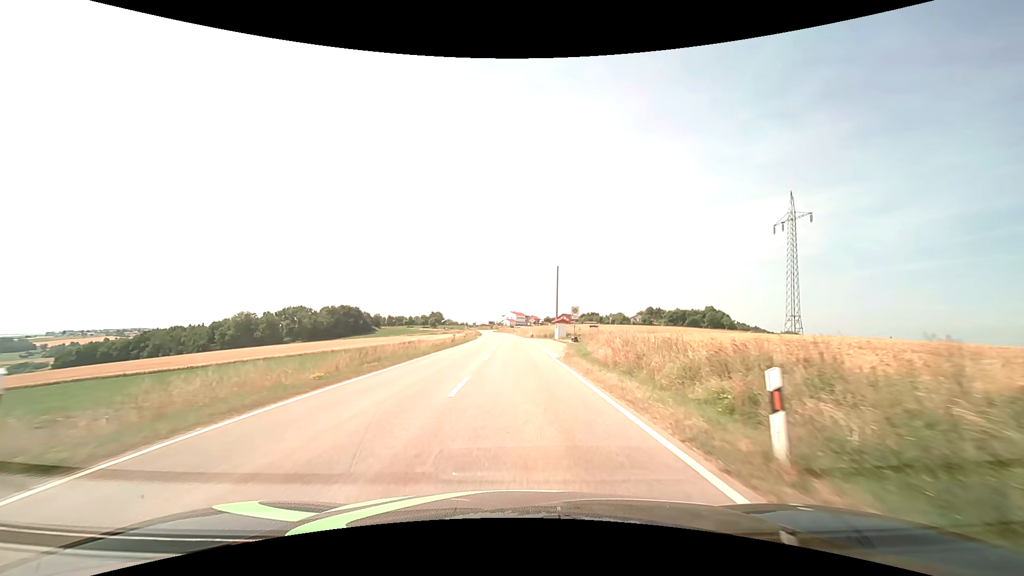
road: tertiary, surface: asphalt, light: Day
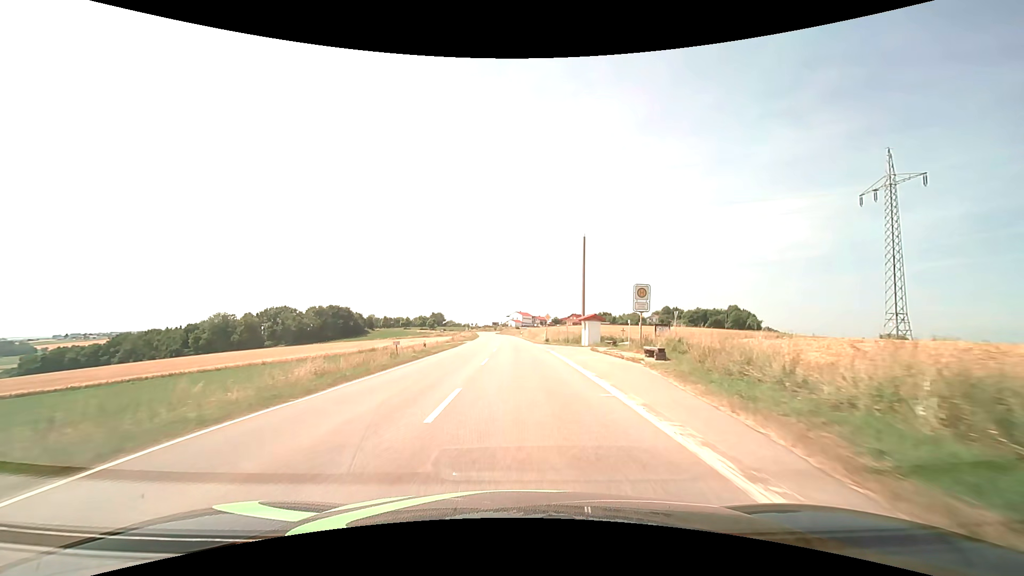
(-0.2, +26.6) m; -1°
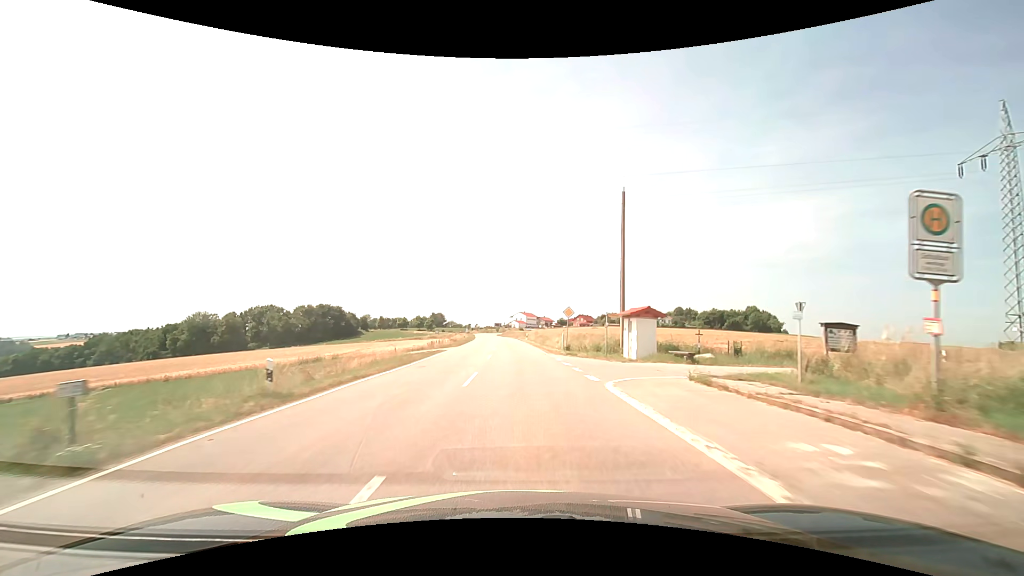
(-0.1, +18.4) m; -1°
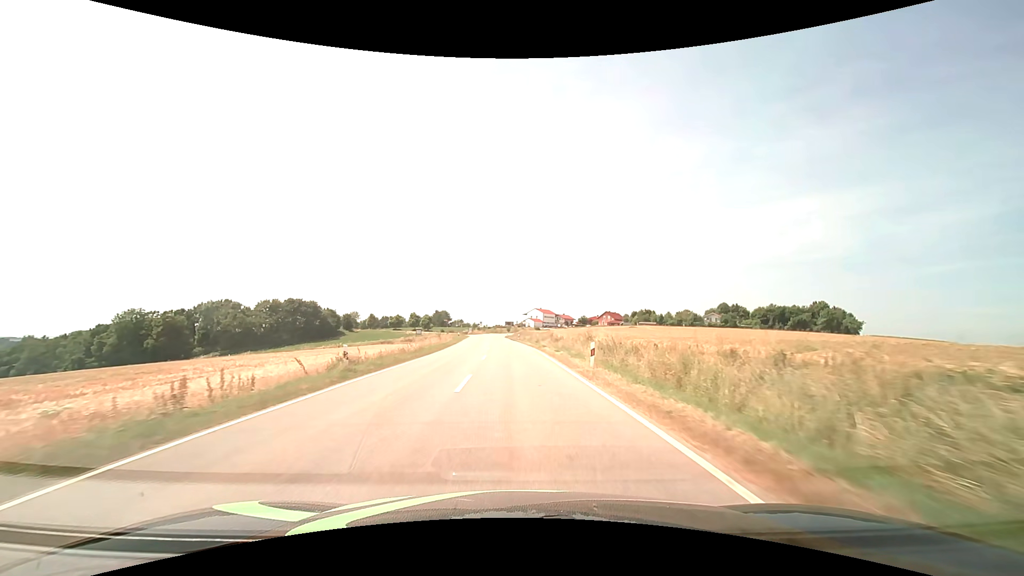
(-0.7, +48.3) m; -1°
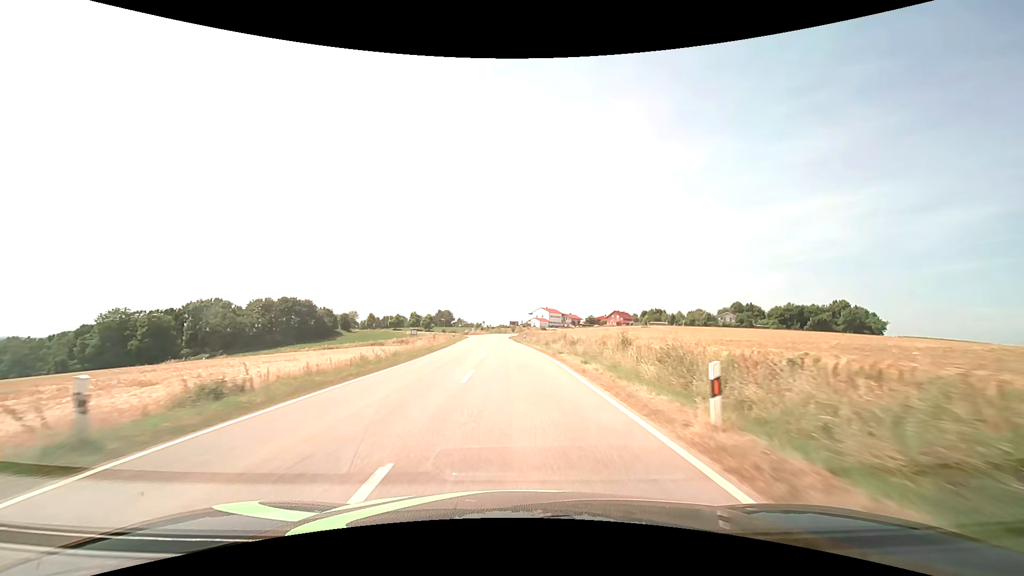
(0.0, +10.0) m; -1°
(0, +10) (0, +20) (0, +30) (-1, +40) (-1, +50) (-2, +60) (-3, +70) (-3, +80) (-4, +90) (-4, +100) m
